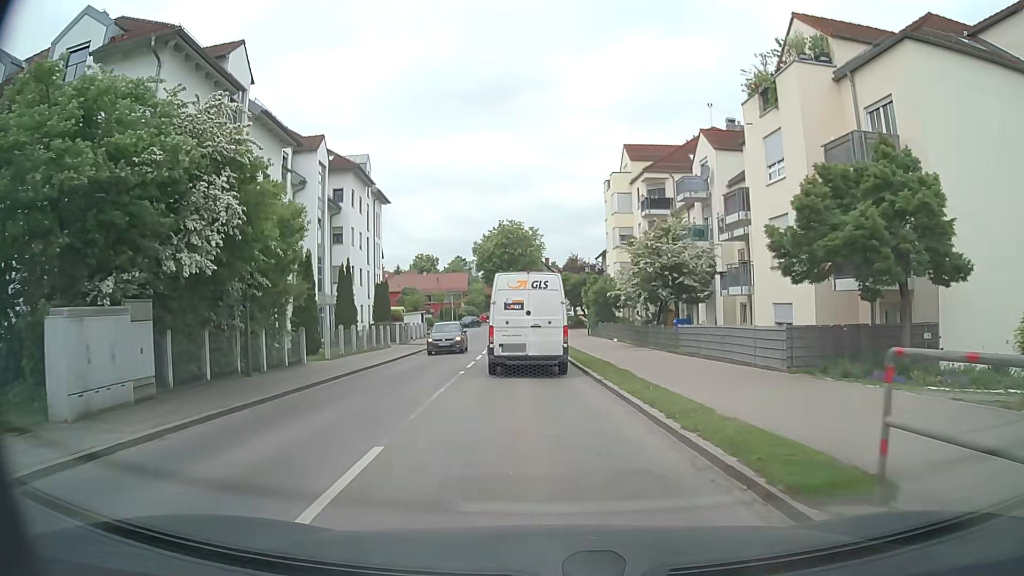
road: tertiary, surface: asphalt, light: Day
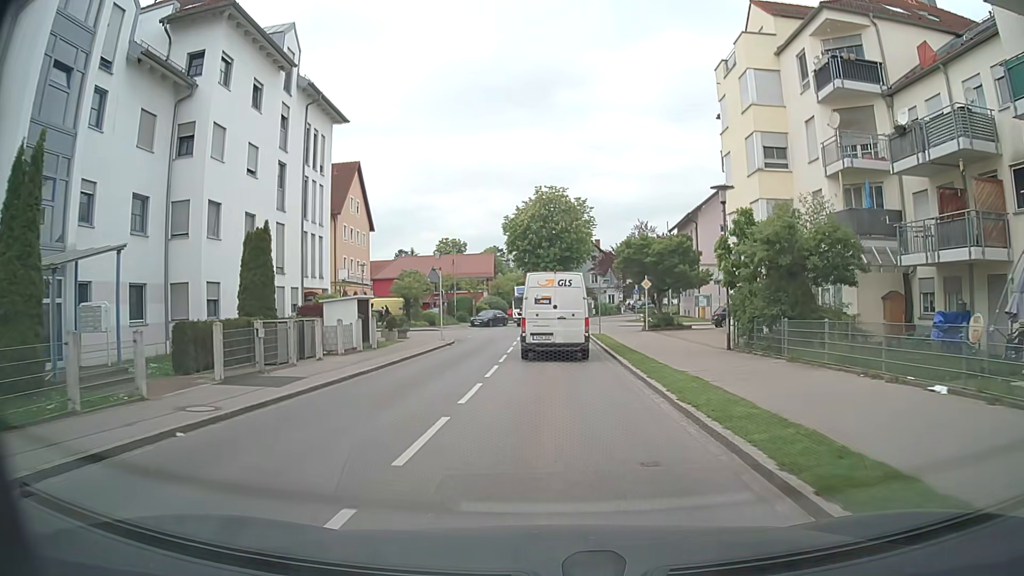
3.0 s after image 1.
(-1.4, +28.0) m; -4°
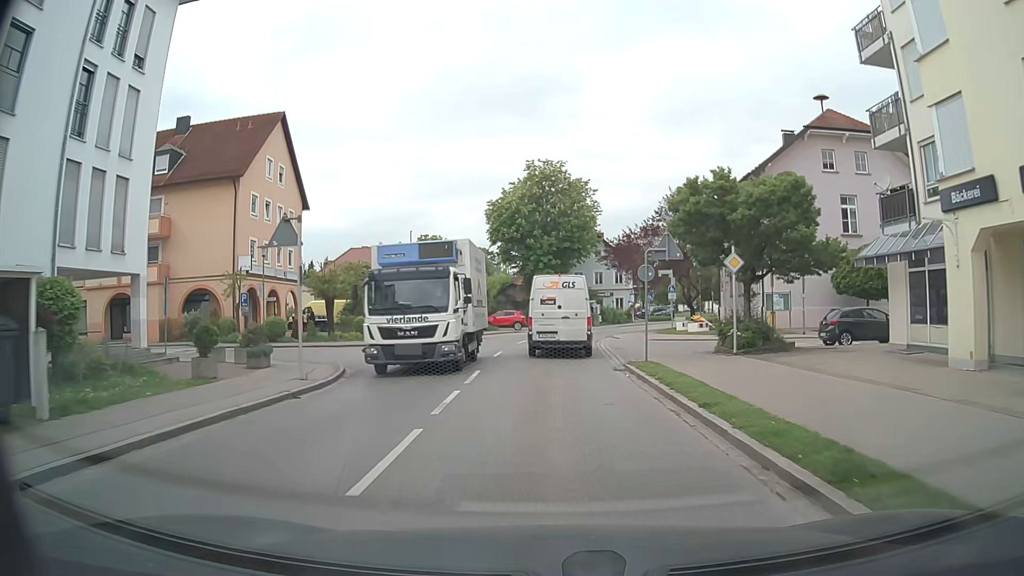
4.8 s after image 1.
(+0.1, +18.7) m; +1°
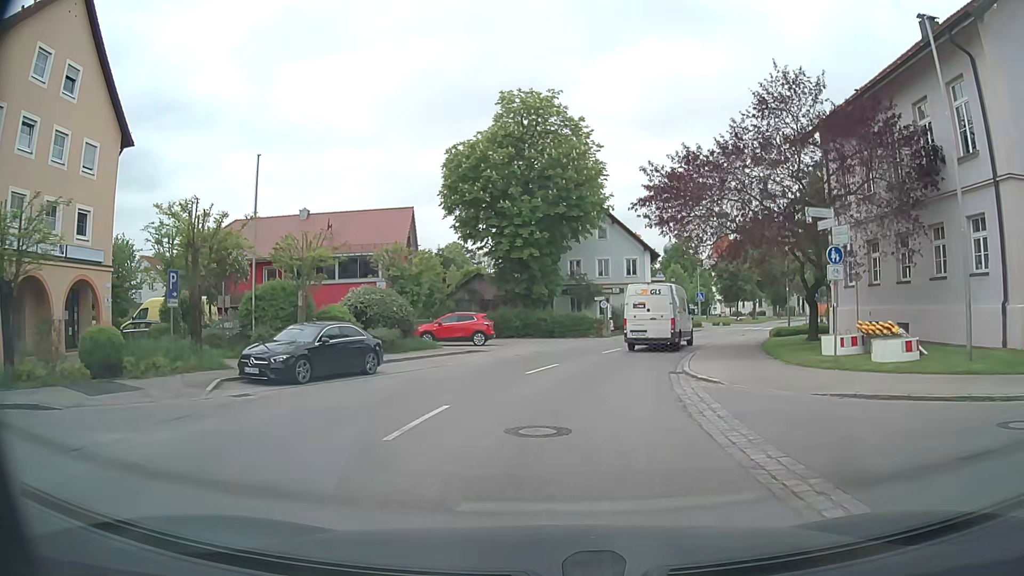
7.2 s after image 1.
(-0.2, +23.4) m; 0°
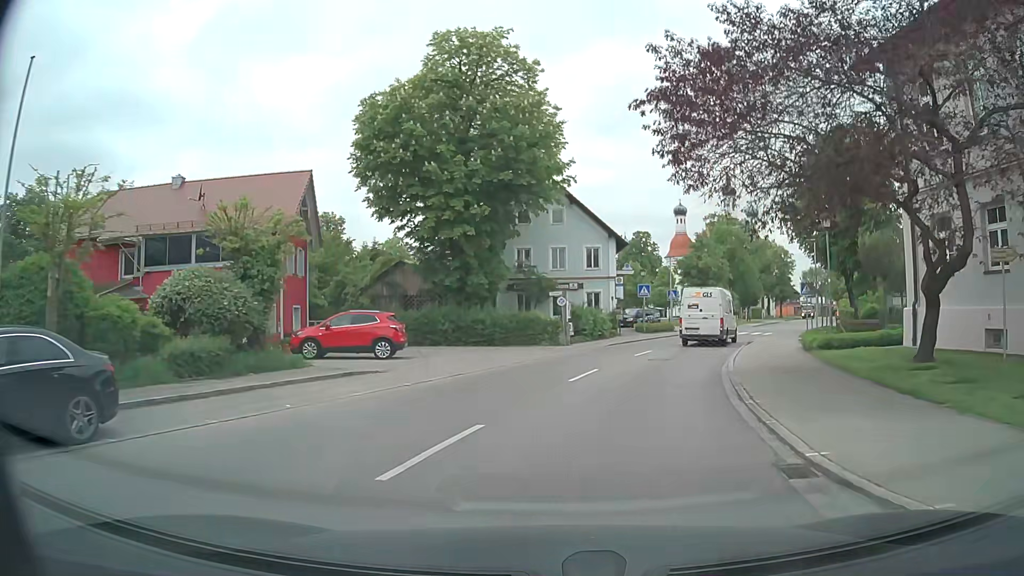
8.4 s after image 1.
(+0.3, +10.6) m; +4°
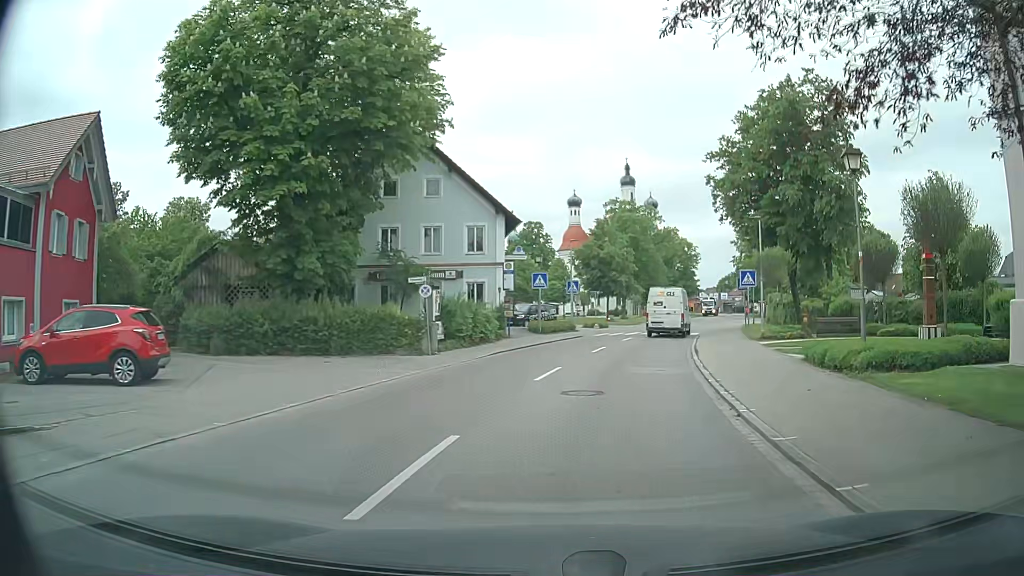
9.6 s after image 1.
(+0.7, +9.7) m; +9°
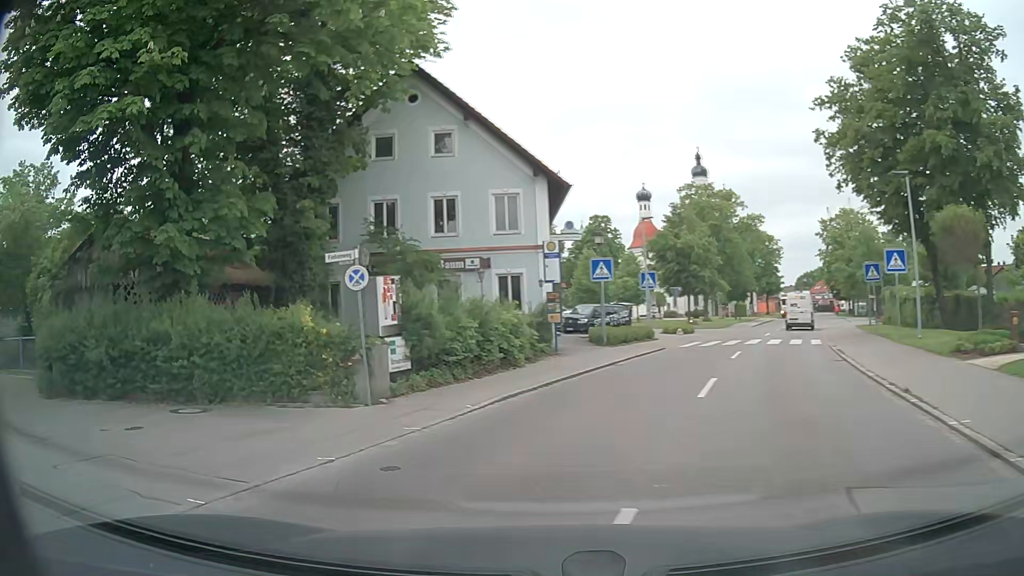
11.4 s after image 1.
(+0.4, +11.2) m; -6°
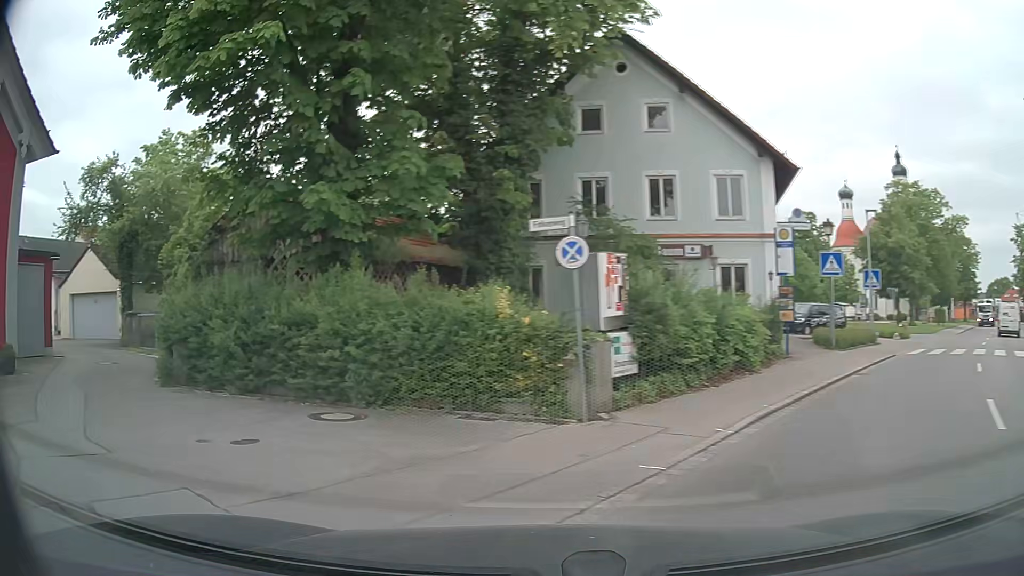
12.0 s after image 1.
(-0.4, +2.7) m; -18°
